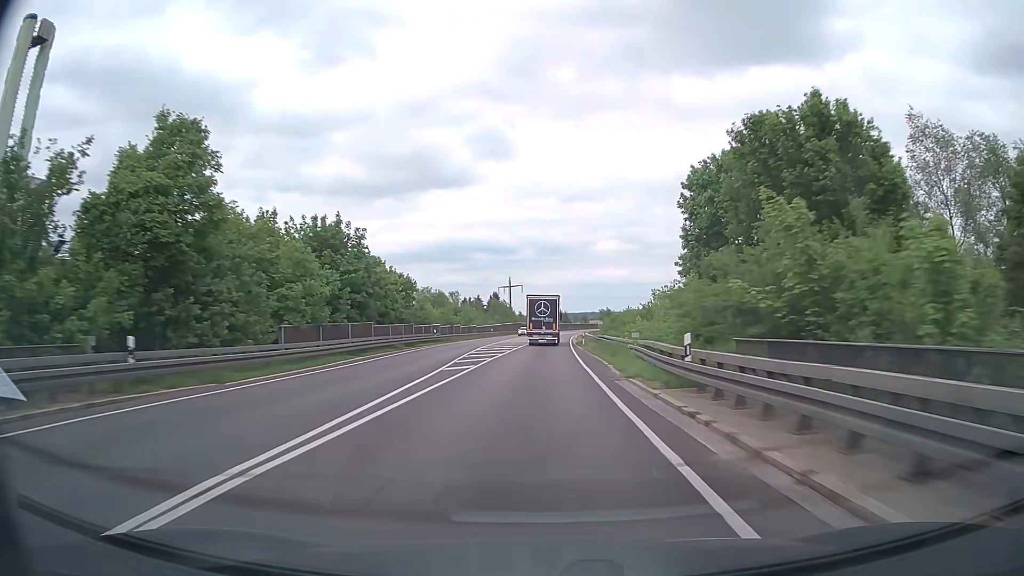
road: trunk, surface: asphalt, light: Day
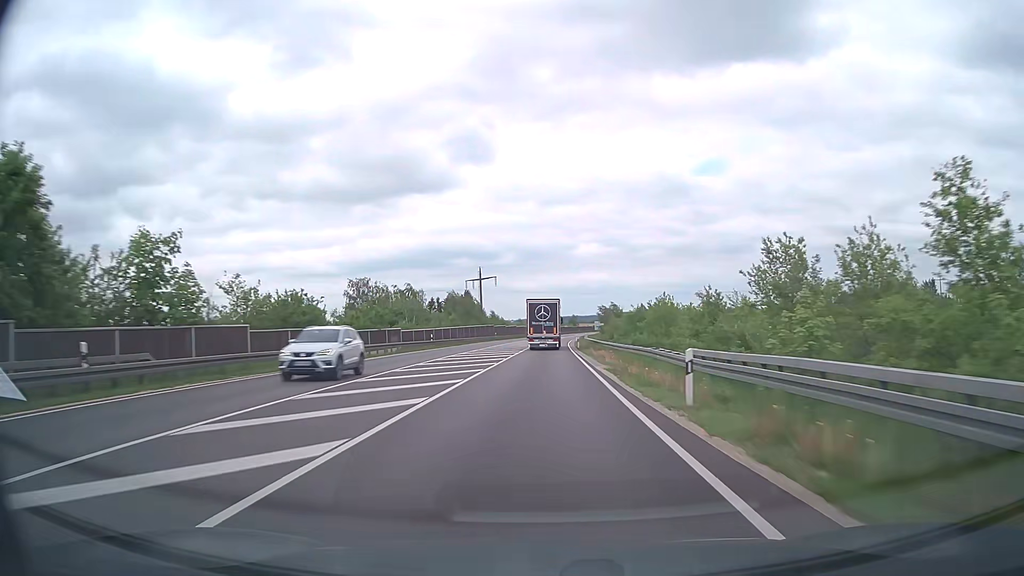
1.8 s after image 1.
(+0.4, +45.4) m; +2°
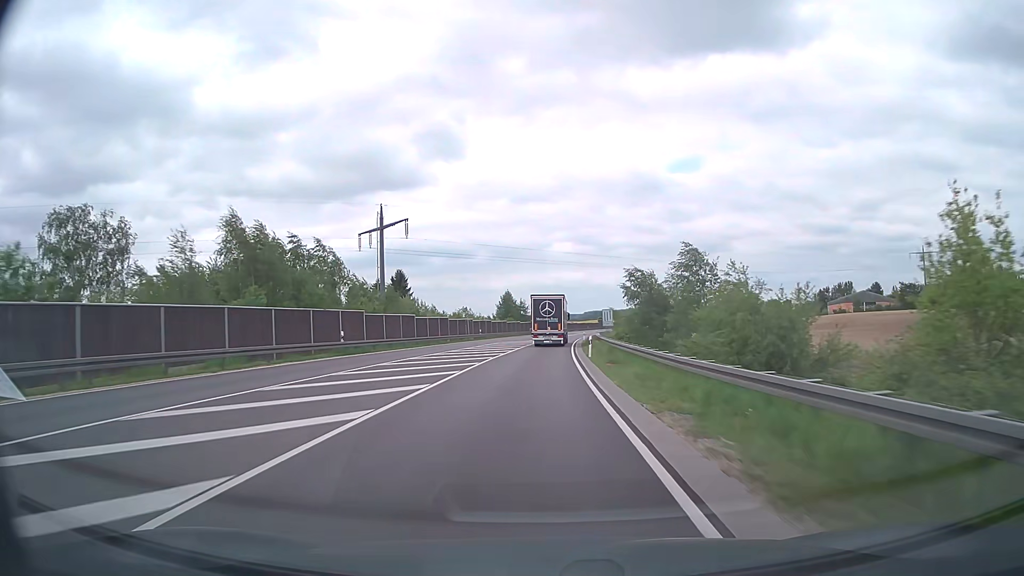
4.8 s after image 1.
(+1.5, +75.6) m; +2°
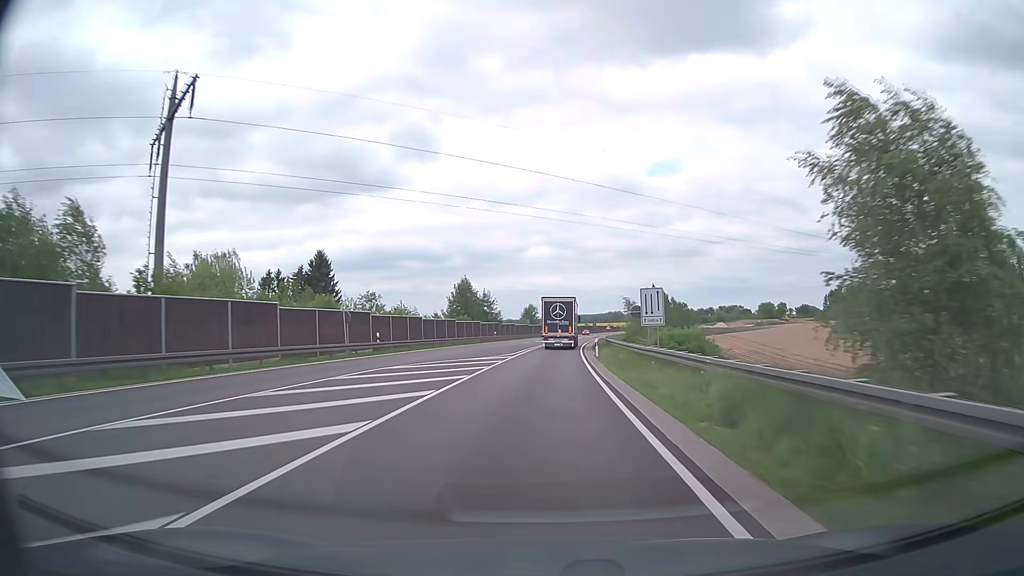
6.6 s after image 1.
(+0.5, +45.4) m; +2°
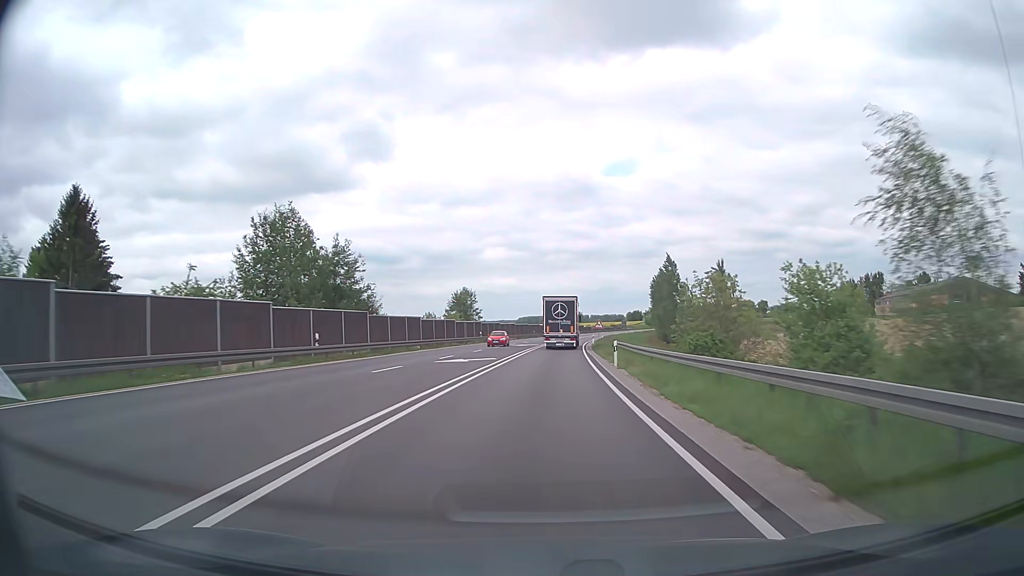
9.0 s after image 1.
(+1.8, +60.6) m; +4°
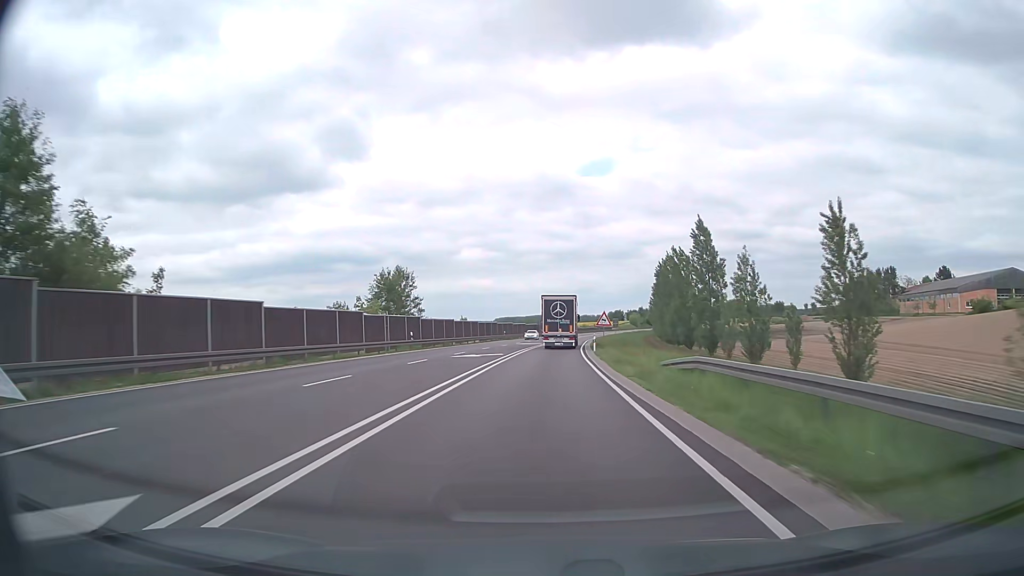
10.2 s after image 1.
(+0.5, +30.5) m; +2°
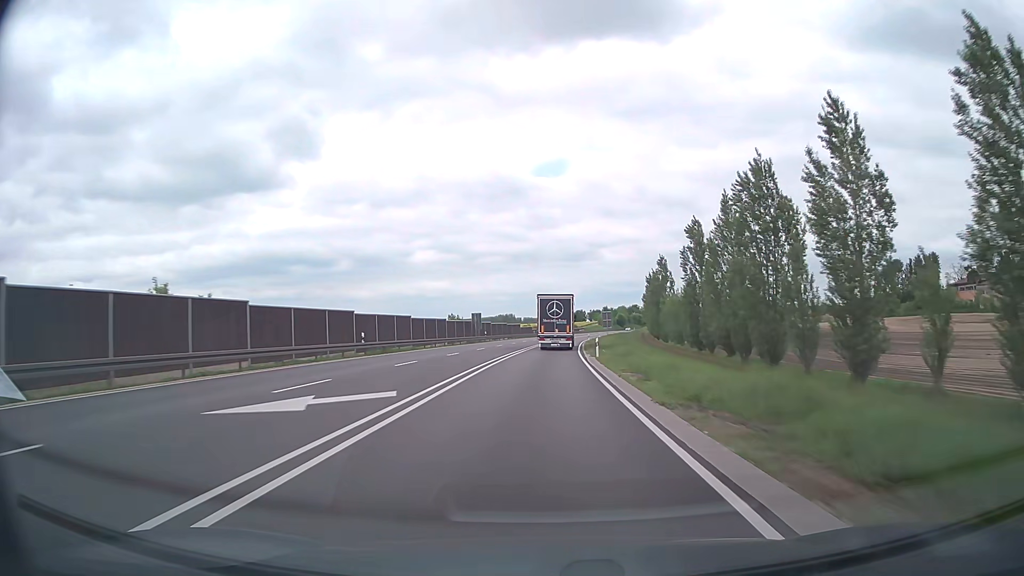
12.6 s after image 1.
(+1.9, +61.6) m; +4°
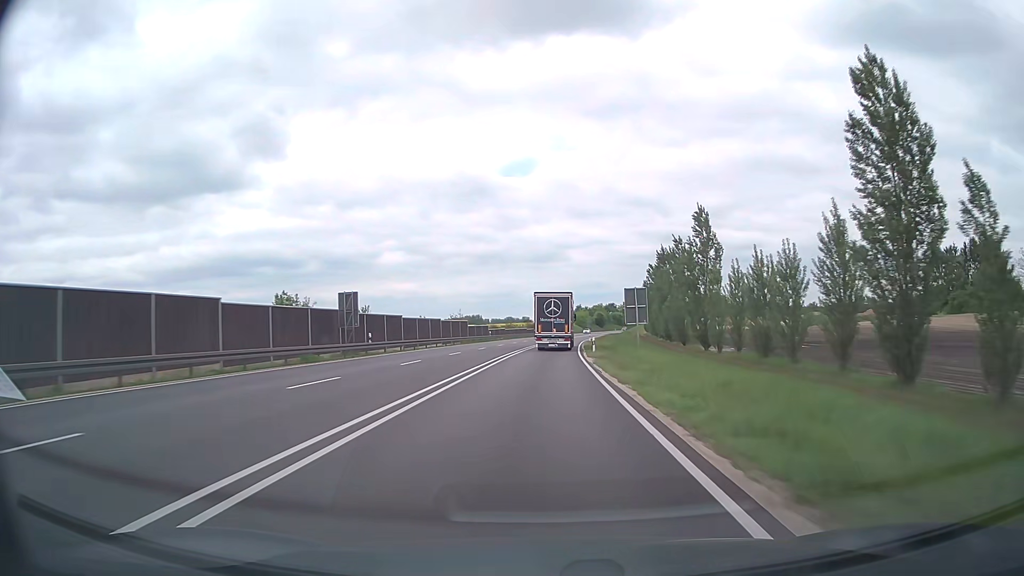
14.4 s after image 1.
(+1.0, +47.0) m; +3°
(0, +10) (0, +20) (0, +30) (+1, +40) (+1, +50) (+2, +60) (+2, +70) (+3, +80) (+4, +90) (+5, +100) m
